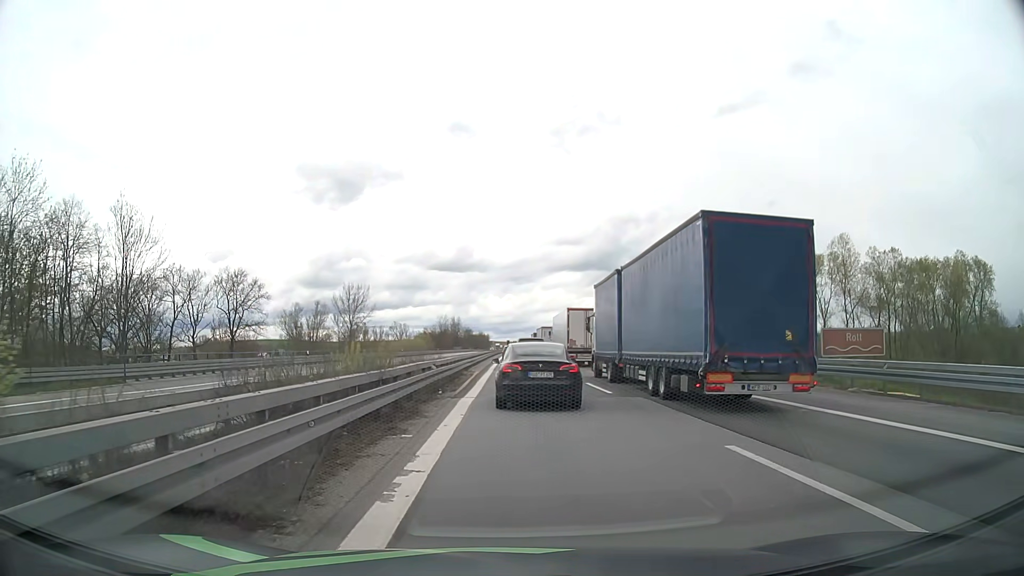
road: motorway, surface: asphalt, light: Day
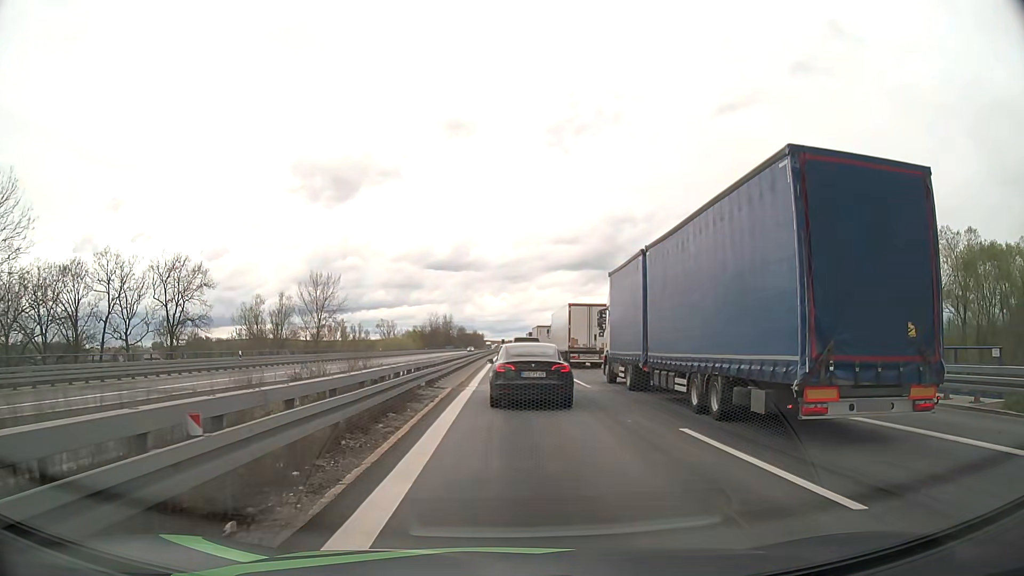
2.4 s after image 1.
(+0.1, +15.0) m; 0°
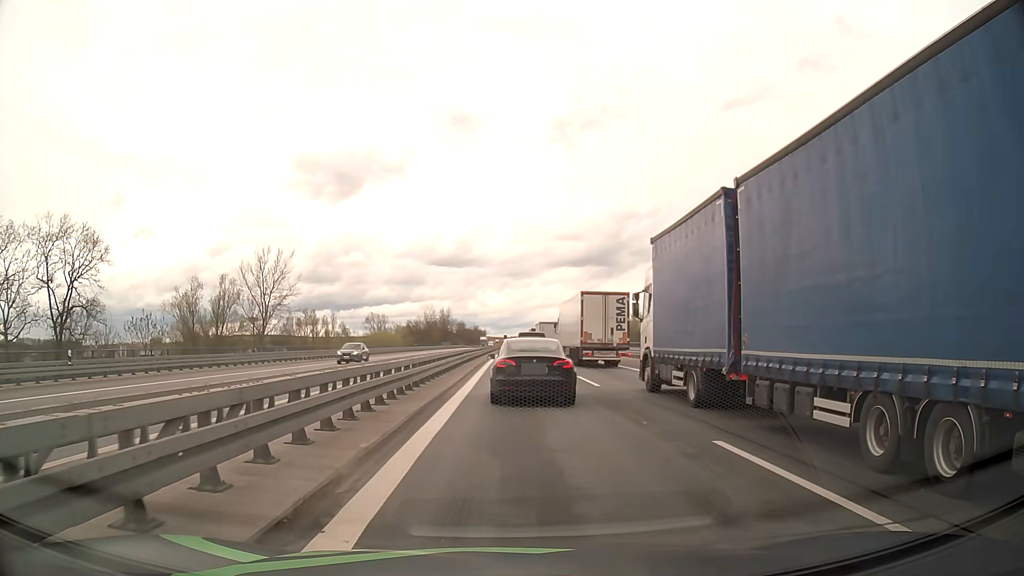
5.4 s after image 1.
(0.0, +20.2) m; 0°
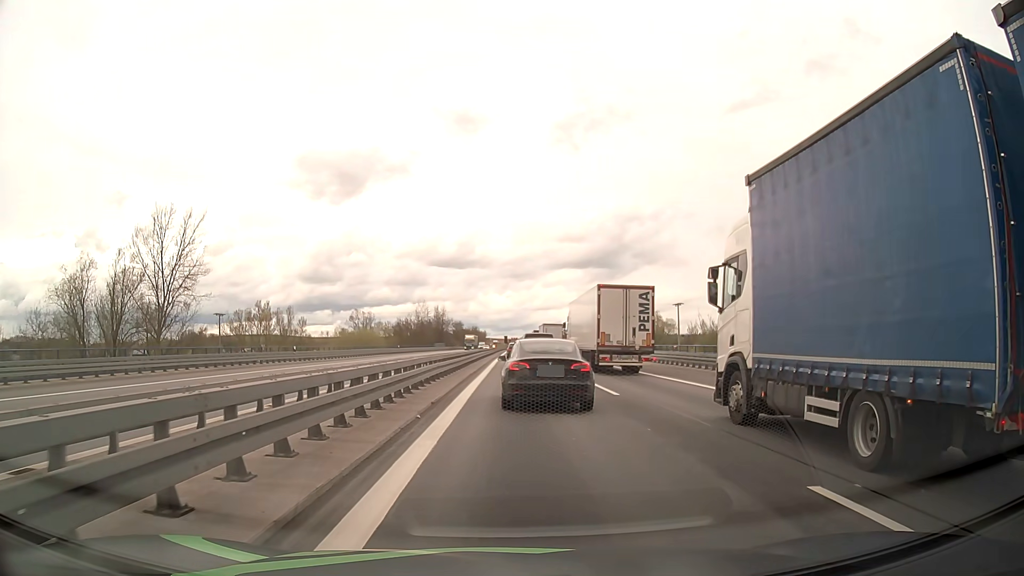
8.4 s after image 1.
(-0.1, +21.1) m; 0°
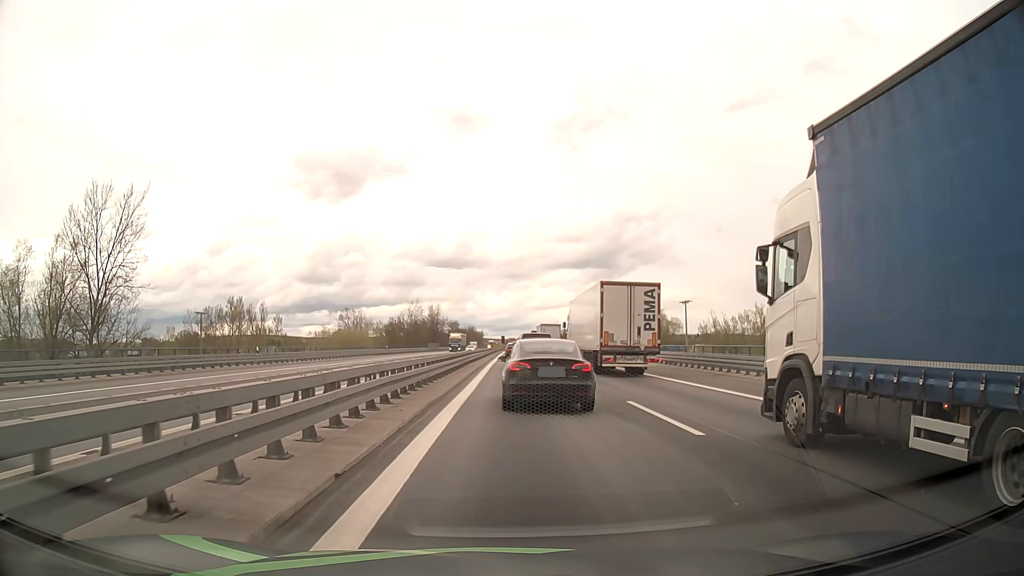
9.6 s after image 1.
(0.0, +8.1) m; 0°
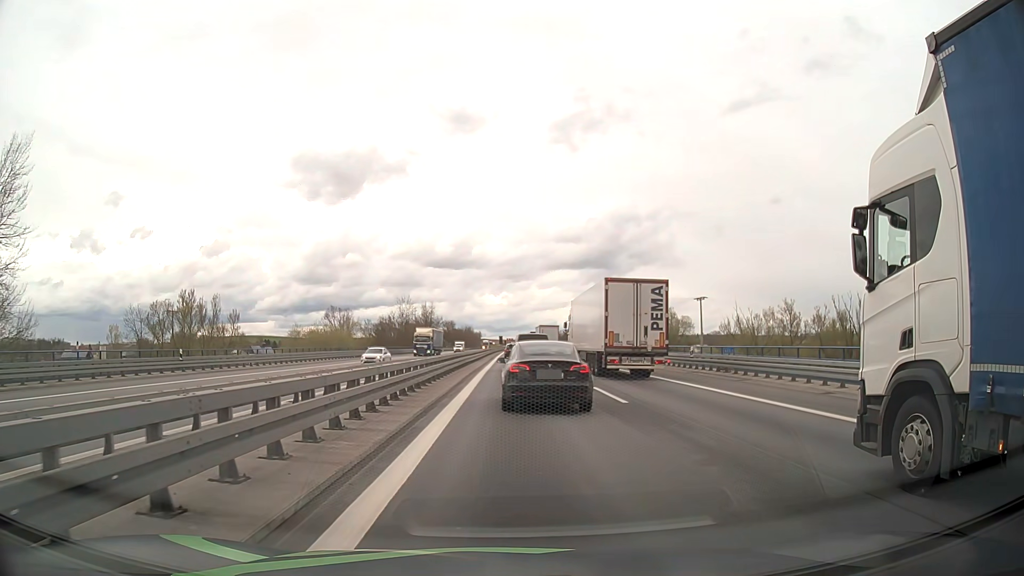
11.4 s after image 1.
(0.0, +11.9) m; 0°
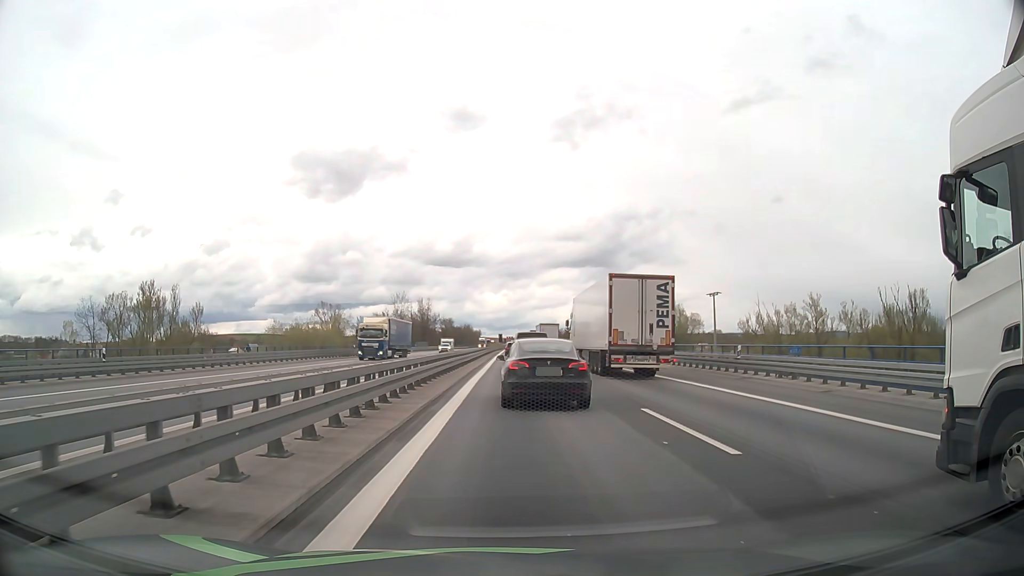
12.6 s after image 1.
(0.0, +8.1) m; +1°
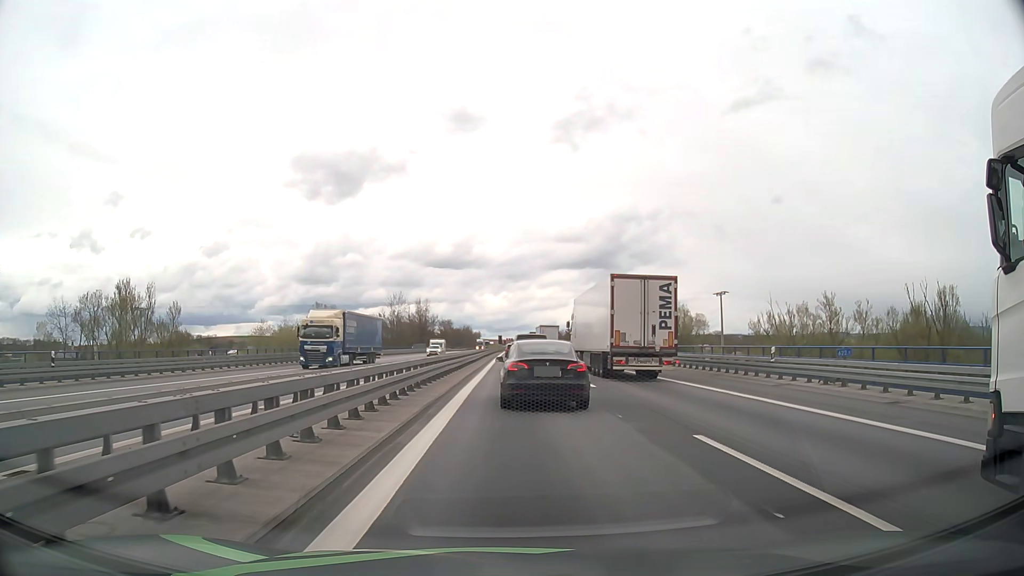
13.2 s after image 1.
(0.0, +4.1) m; 0°
(0, +10) (0, +20) (0, +30) (0, +40) (0, +50) (0, +60) (0, +70) (0, +80) (0, +90) (0, +100) m
